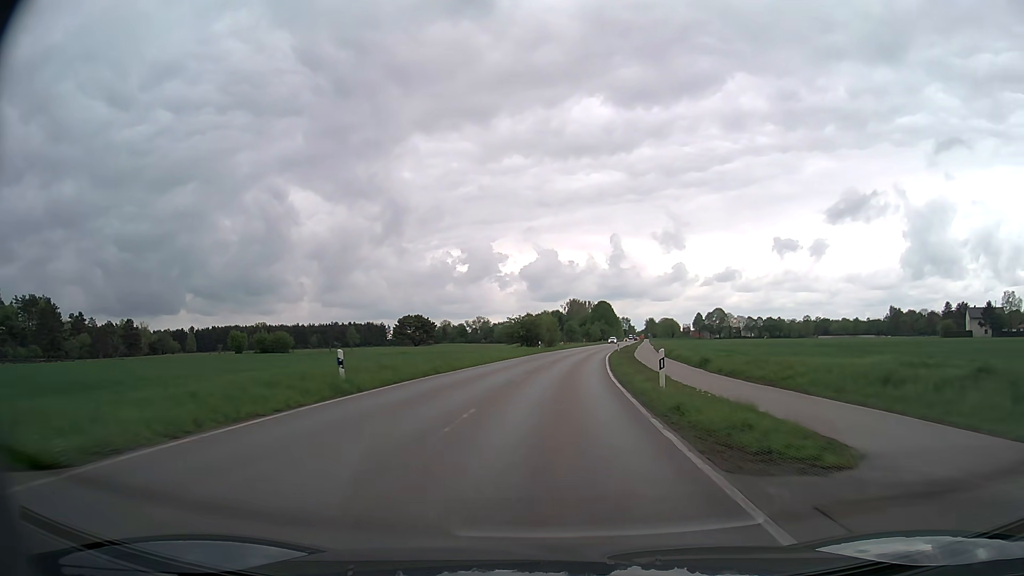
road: secondary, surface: asphalt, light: Day
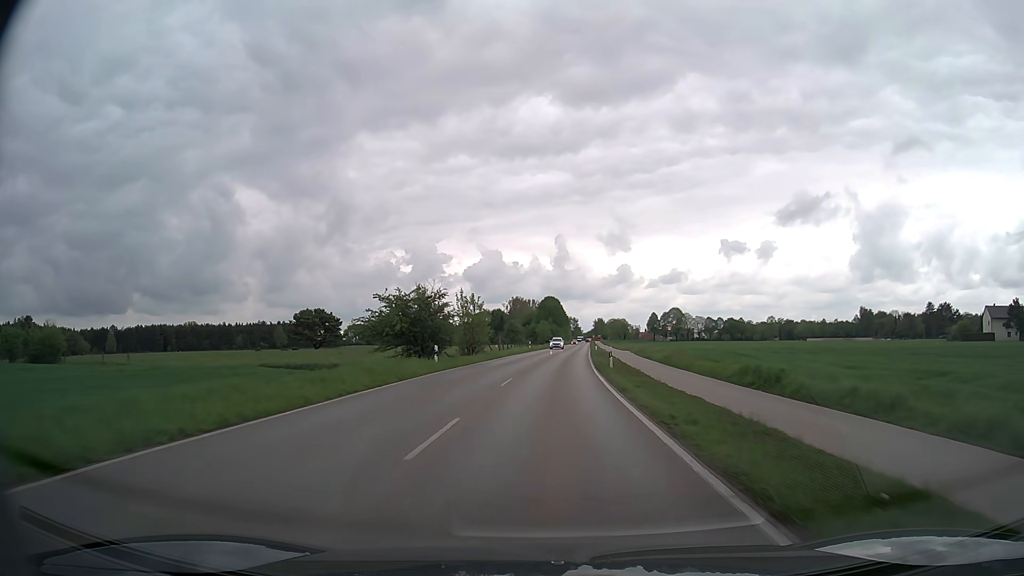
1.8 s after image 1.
(+1.6, +36.9) m; +5°
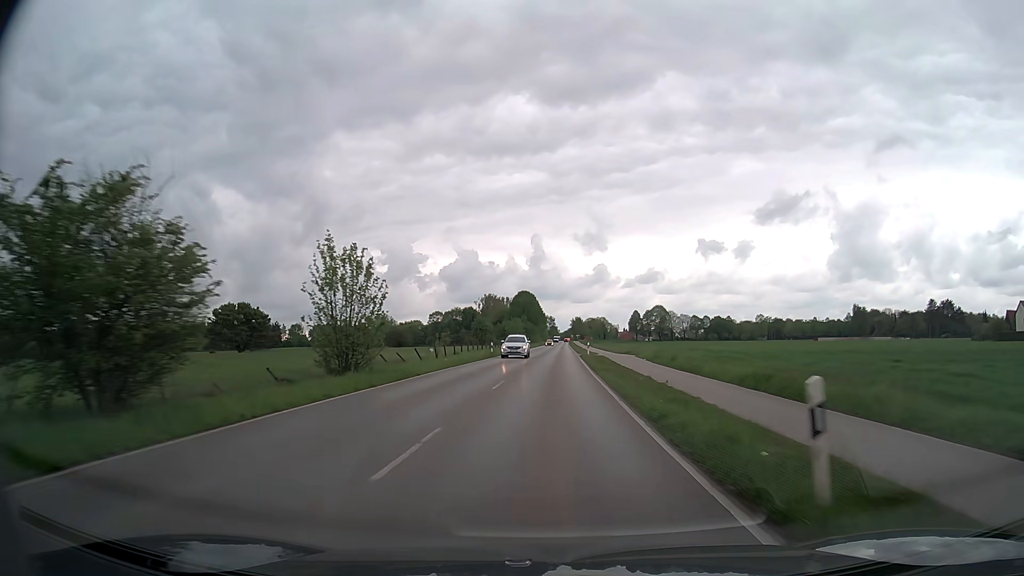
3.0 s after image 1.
(+0.5, +25.2) m; +2°
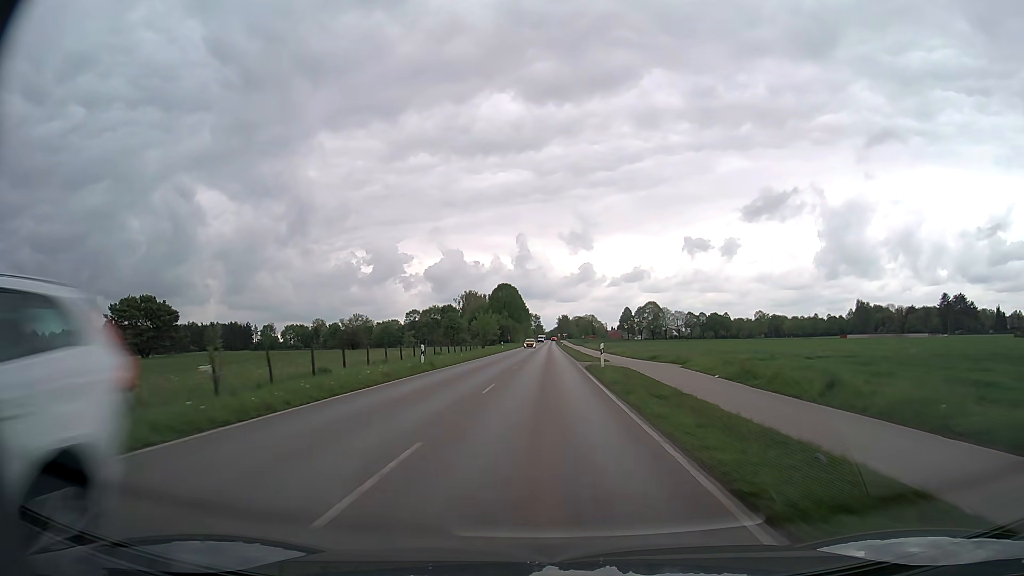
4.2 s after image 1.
(+0.3, +25.6) m; +1°
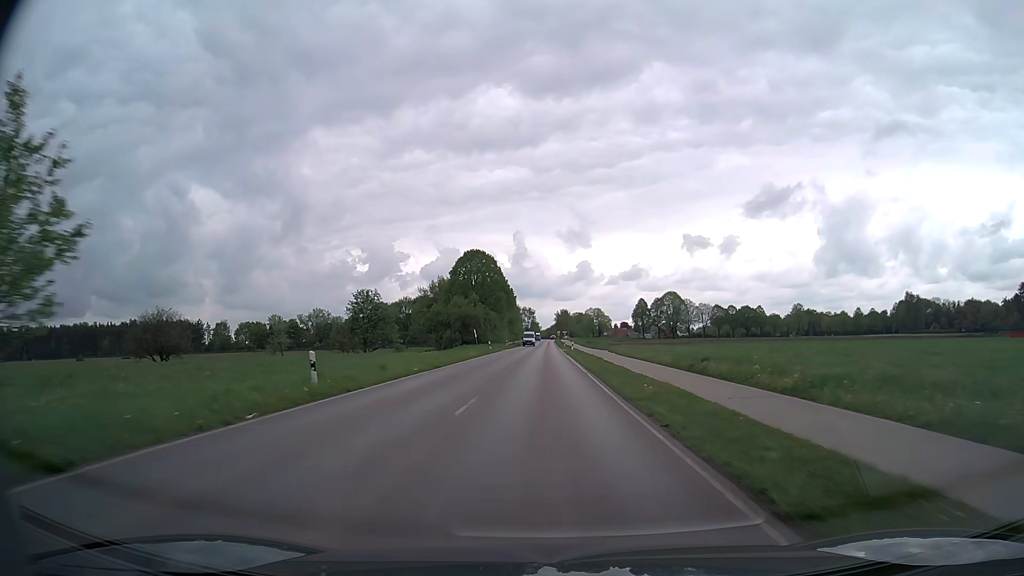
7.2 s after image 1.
(+0.3, +64.9) m; 0°
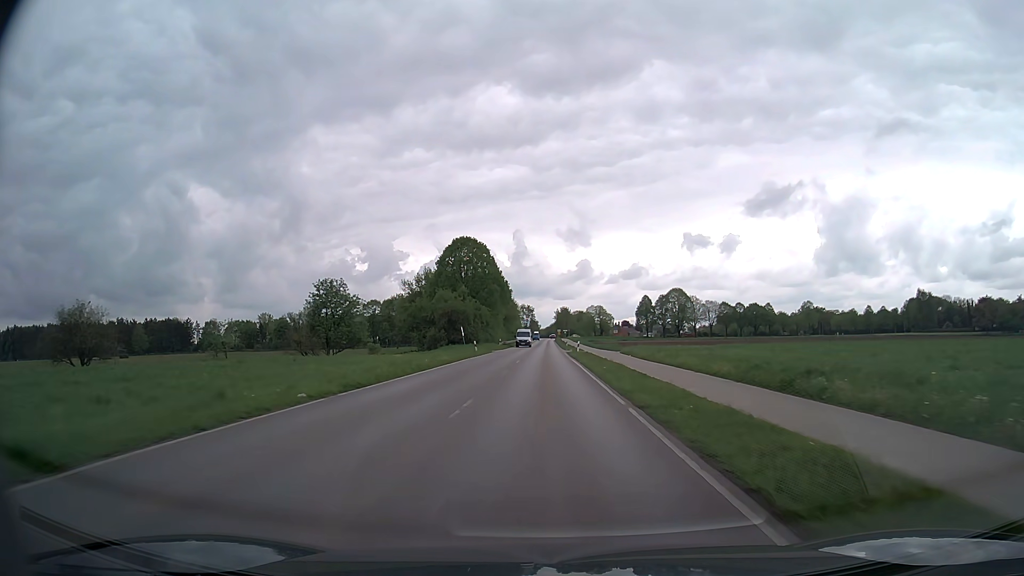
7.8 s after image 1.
(0.0, +13.0) m; 0°
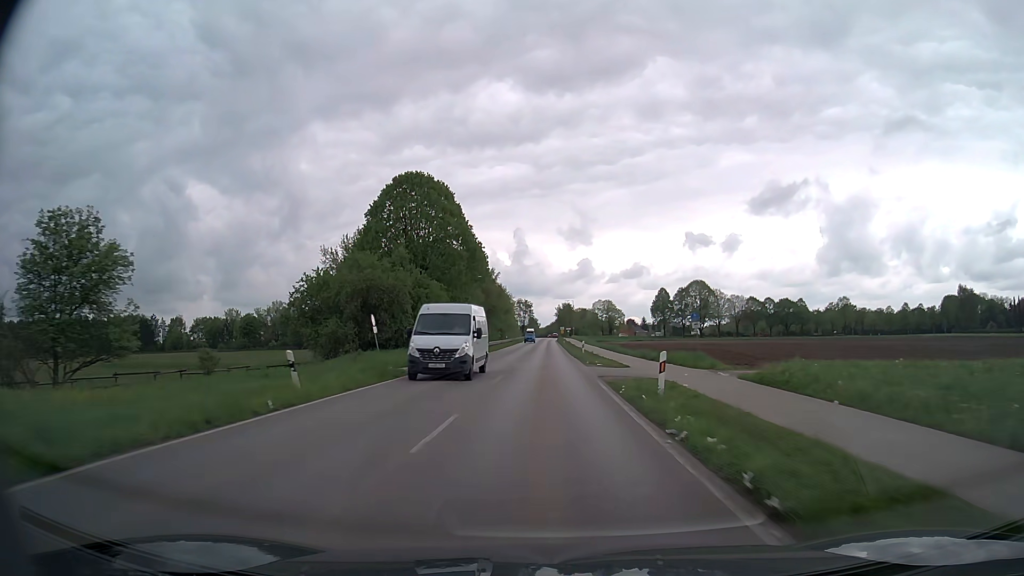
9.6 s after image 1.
(0.0, +38.8) m; 0°
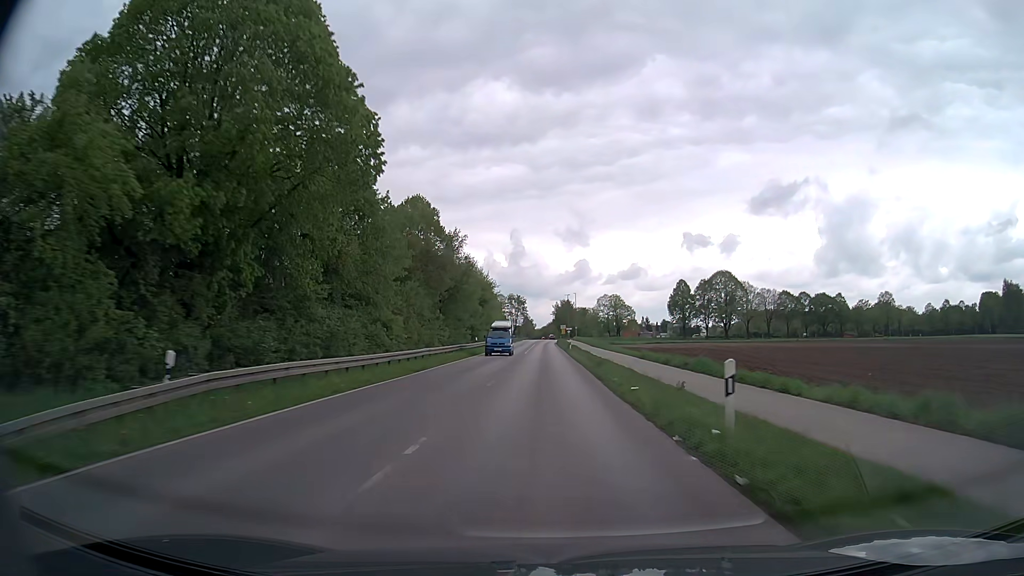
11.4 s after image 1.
(0.0, +38.7) m; 0°
(0, +10) (0, +20) (0, +30) (0, +40) (0, +50) (0, +60) (0, +70) (0, +80) (0, +90) (0, +100) m
